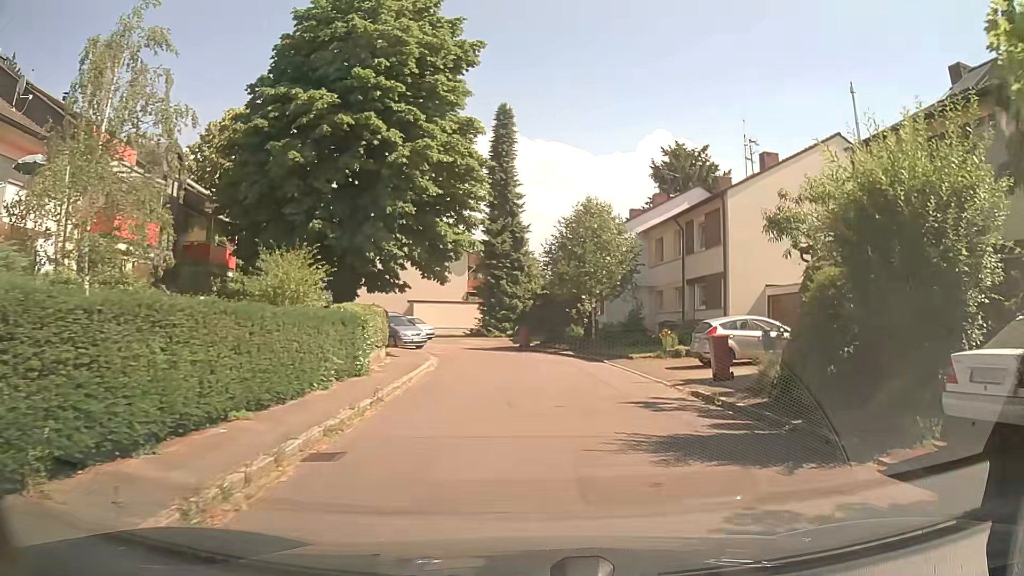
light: Day
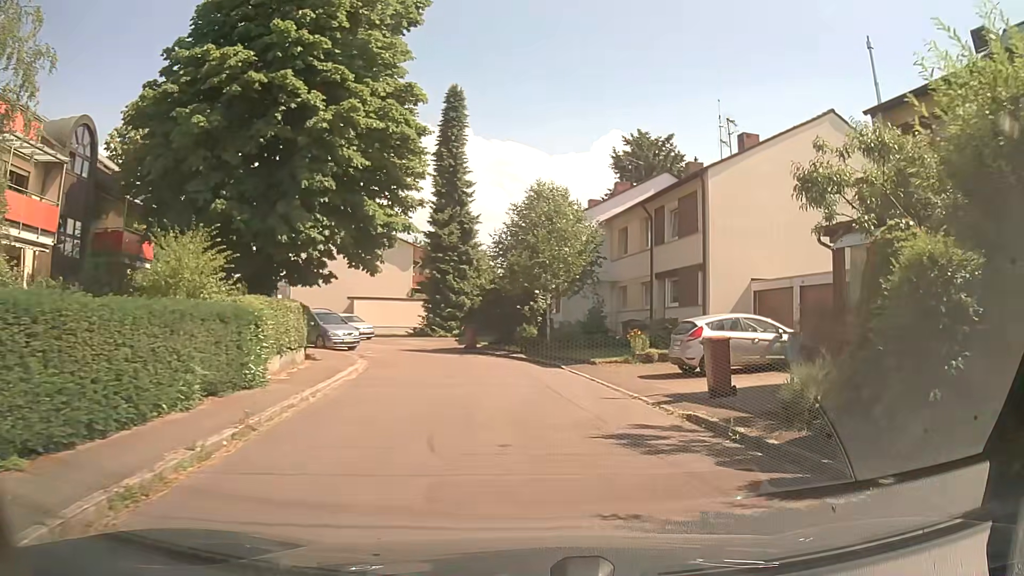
(+0.1, +3.7) m; +4°
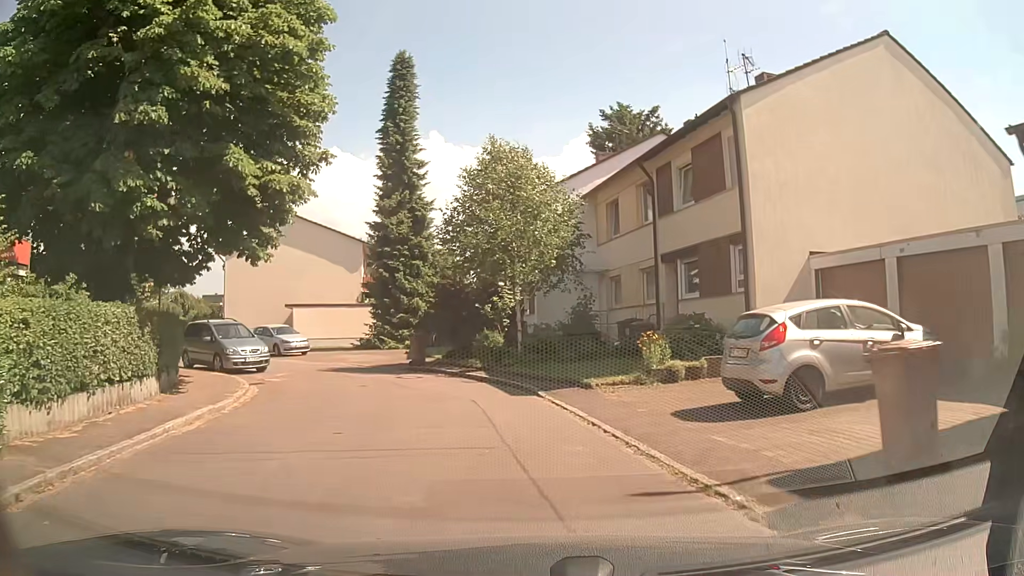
(+0.4, +7.2) m; +2°
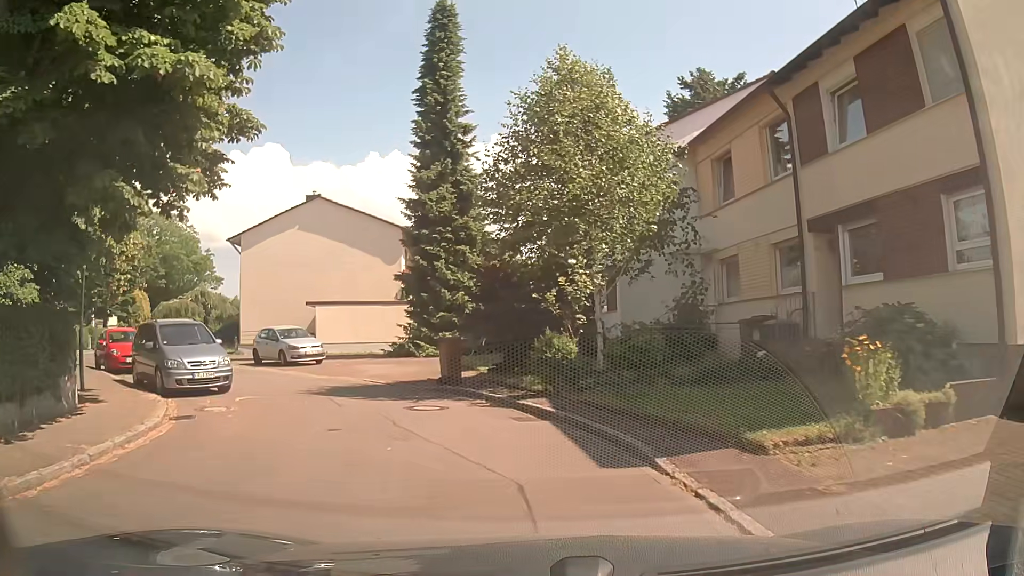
(-0.2, +6.9) m; -3°
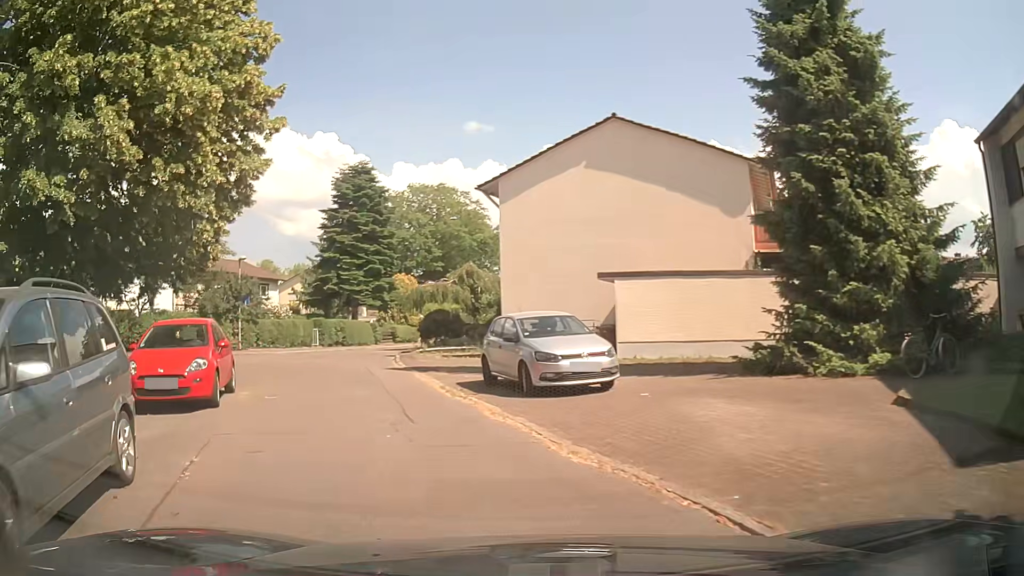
(-2.7, +13.0) m; -30°
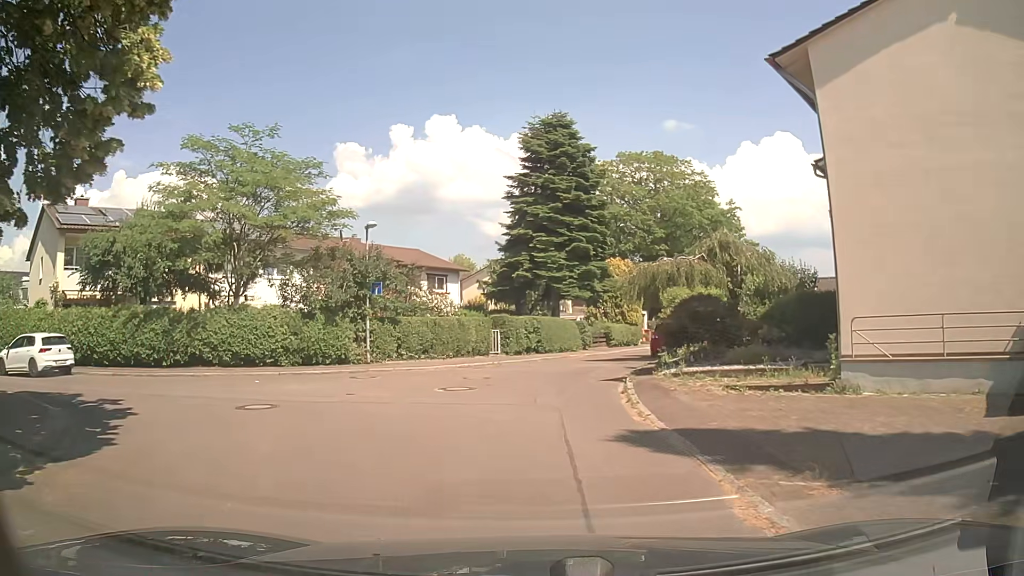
(-2.1, +12.6) m; -17°
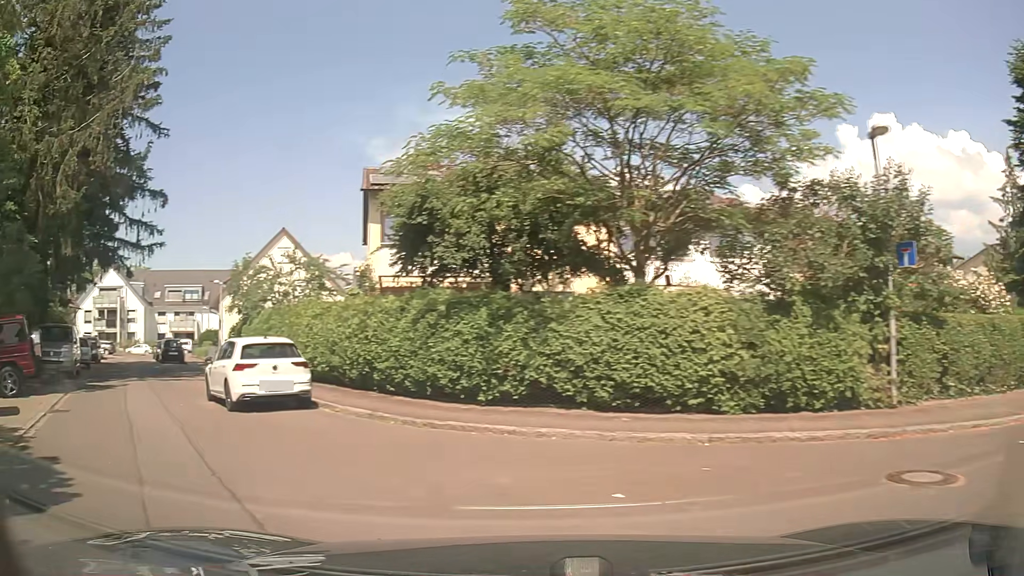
(-2.6, +11.4) m; -40°
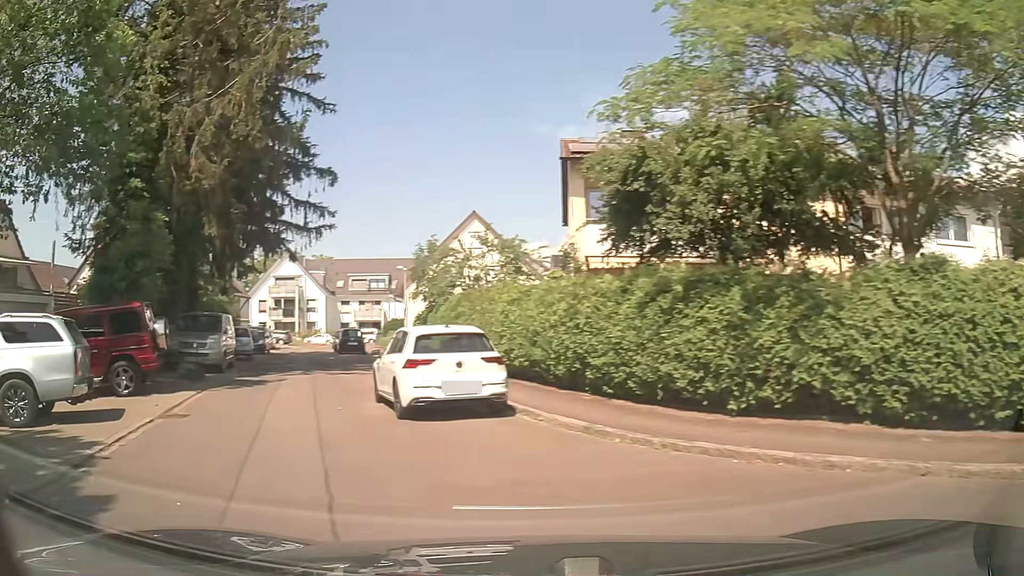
(-0.4, +2.9) m; -16°
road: residential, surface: asphalt
(-3, +9) (-7, +19) (-10, +28) (-13, +38) (-16, +47) (-18, +57) (-19, +67) (-14, +76) (-5, +78) (+5, +79) m
